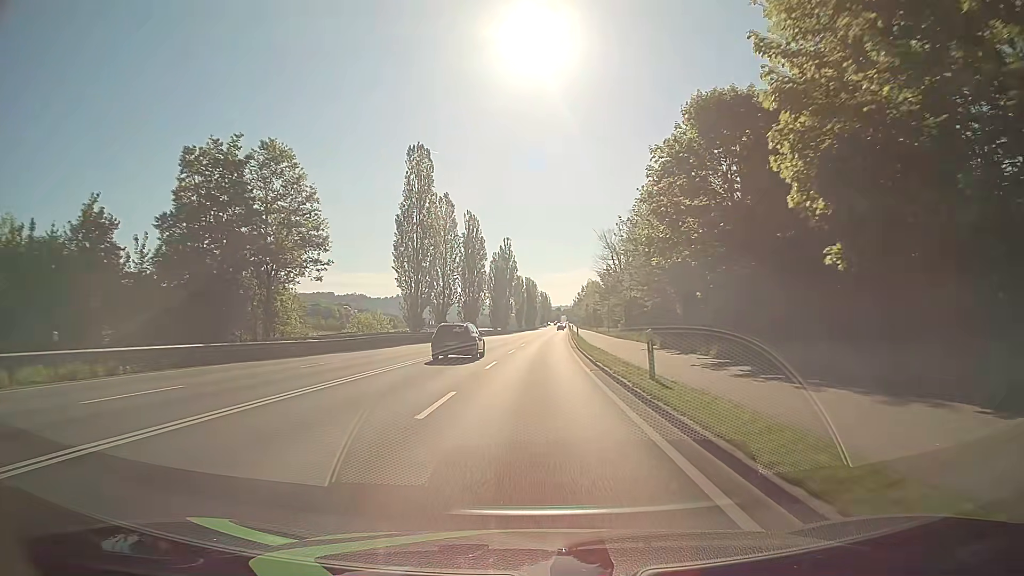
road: primary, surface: asphalt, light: Day
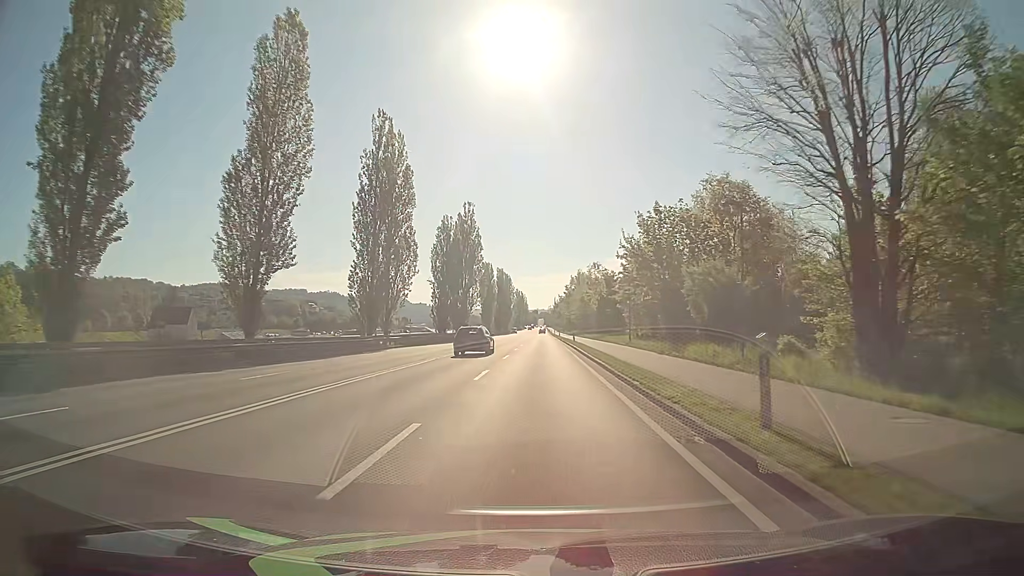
(+1.1, +52.5) m; +2°
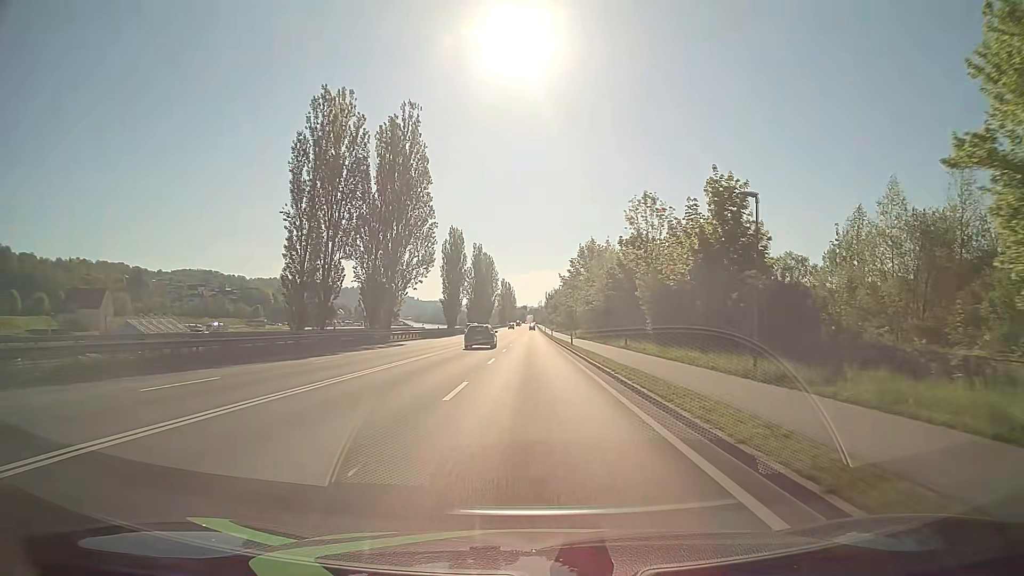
(+0.5, +53.2) m; +1°
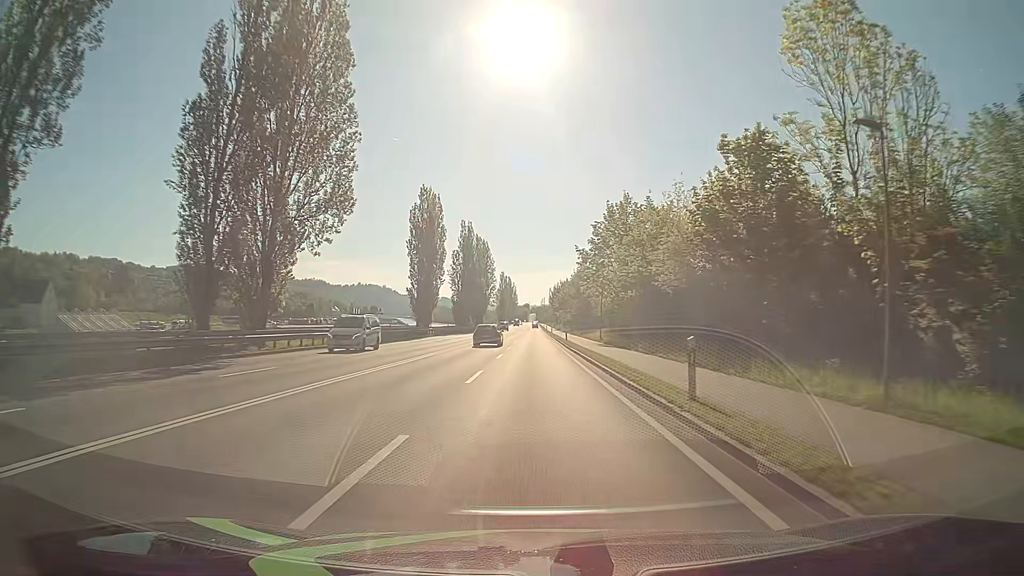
(-0.1, +32.2) m; 0°
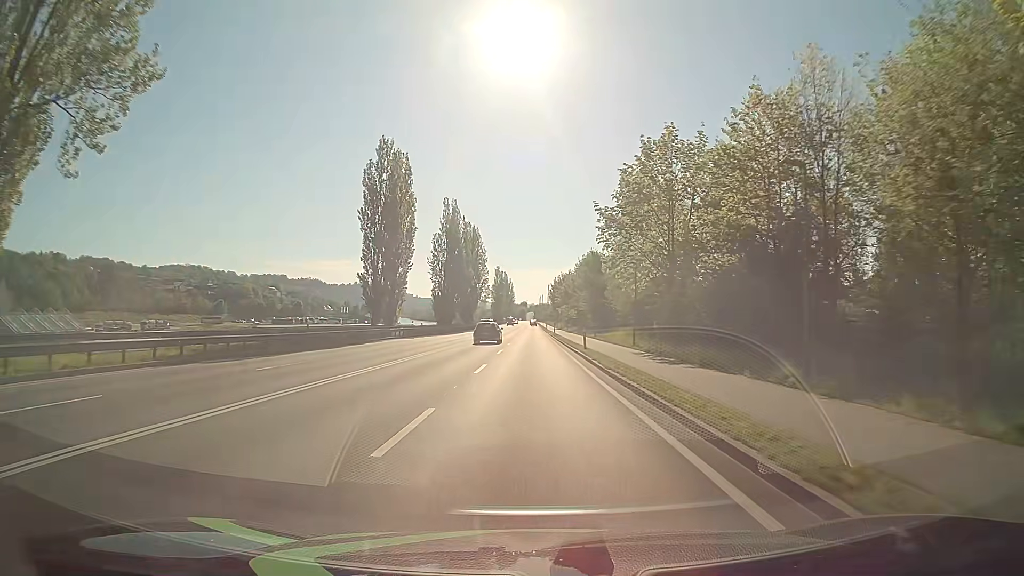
(+0.1, +21.5) m; 0°
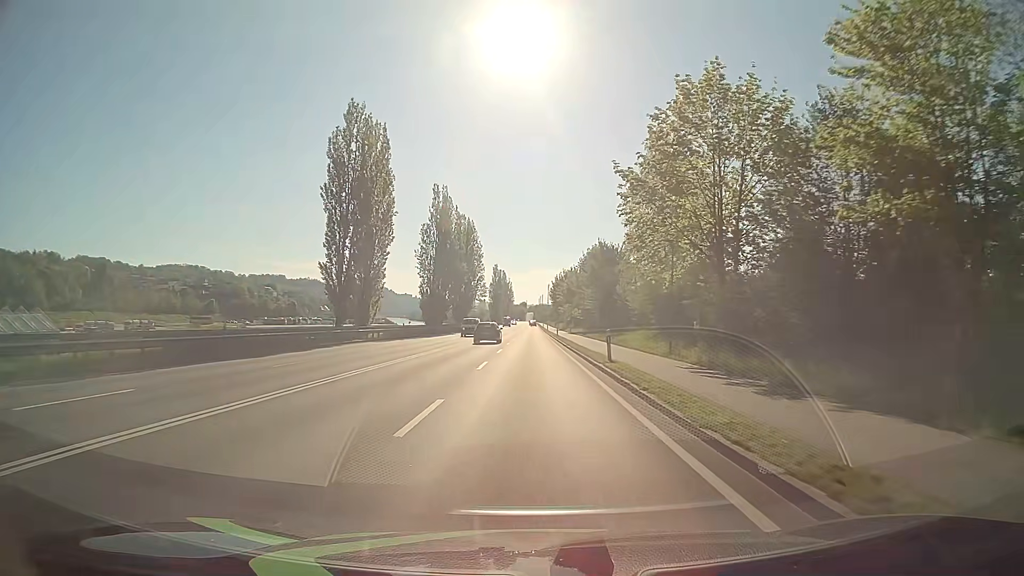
(0.0, +10.8) m; 0°
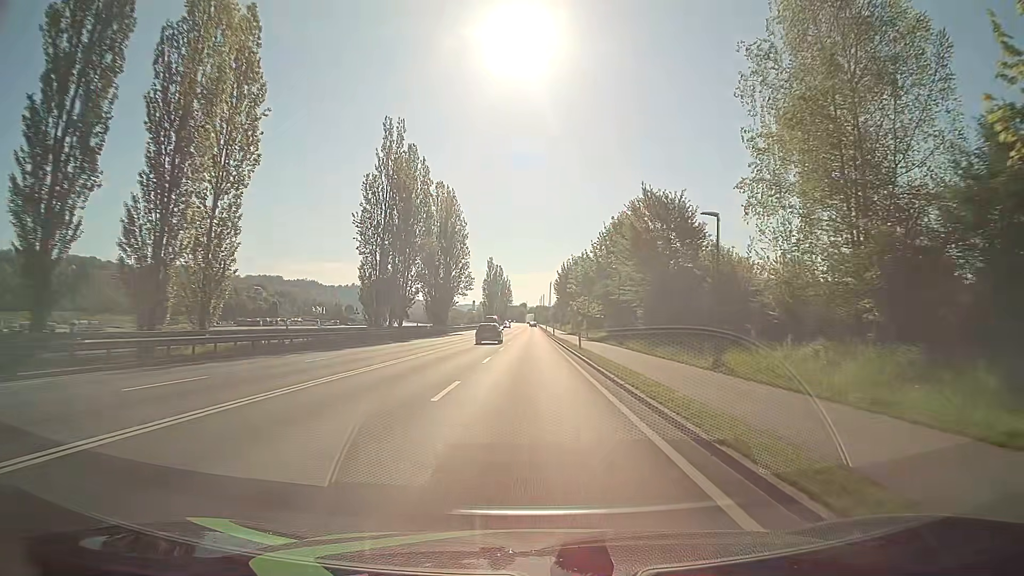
(0.0, +32.3) m; 0°
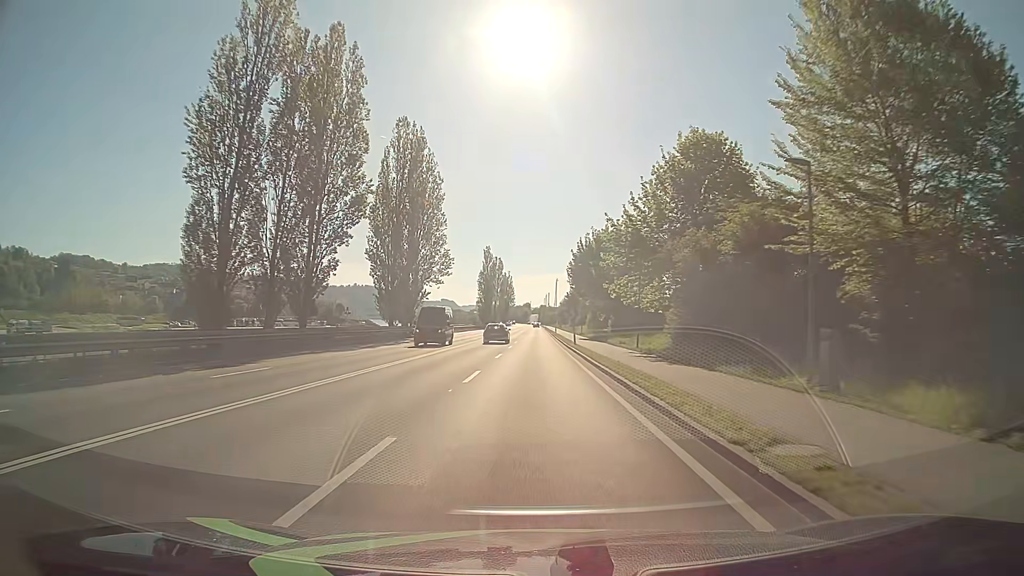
(-0.2, +32.2) m; -1°
(0, +10) (0, +20) (0, +30) (0, +40) (0, +50) (0, +60) (0, +70) (0, +80) (+1, +90) (+1, +100) m
